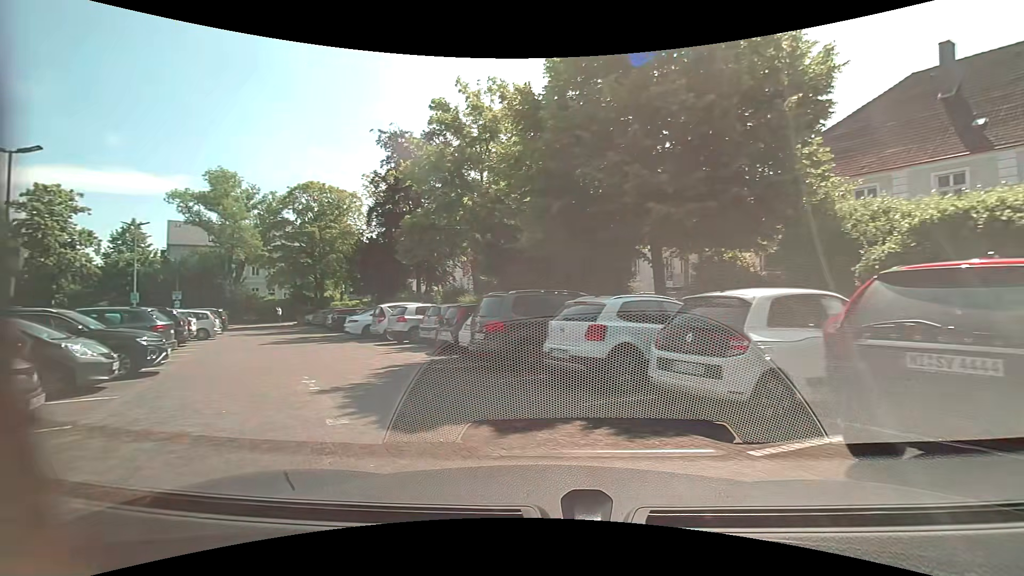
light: Day
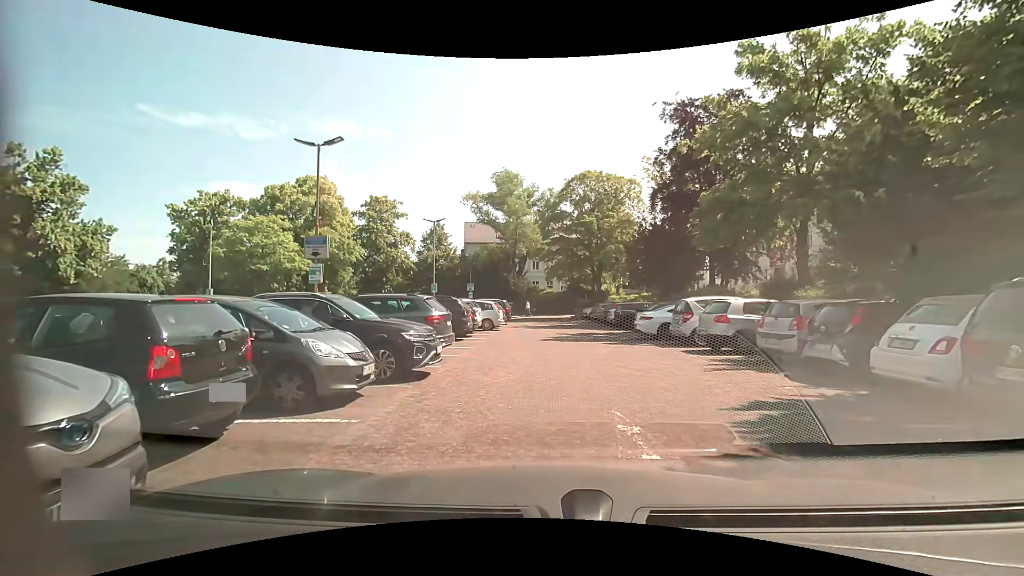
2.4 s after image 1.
(-1.4, +4.6) m; -28°
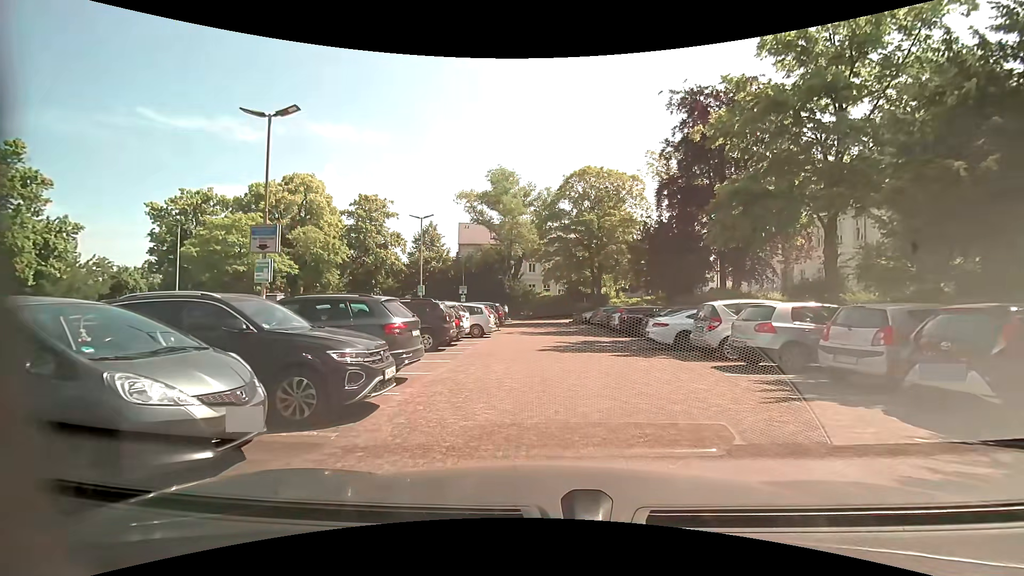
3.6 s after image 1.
(-0.1, +2.9) m; -1°
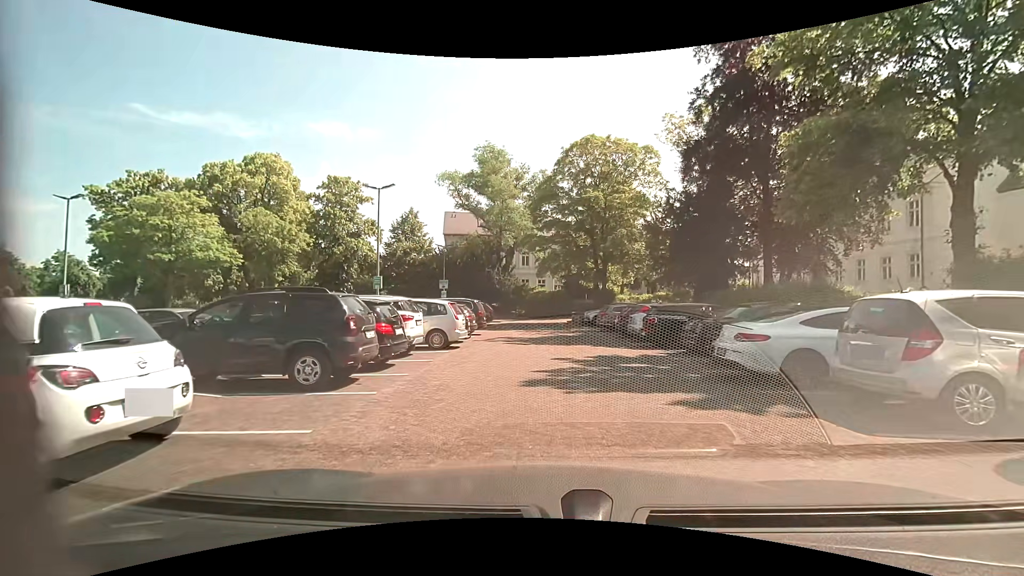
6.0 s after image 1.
(+0.2, +7.5) m; +3°
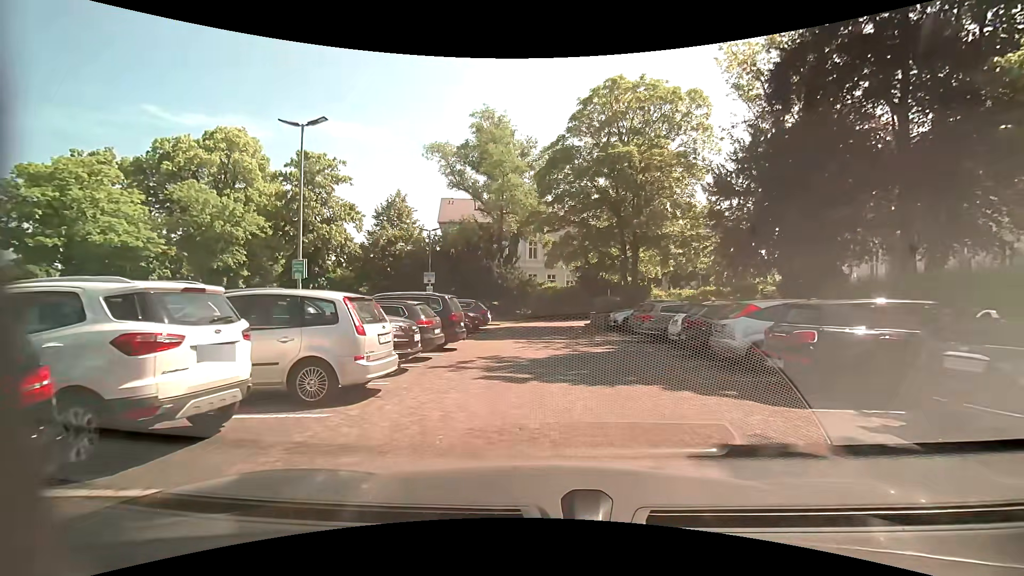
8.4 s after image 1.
(-0.2, +8.9) m; -2°
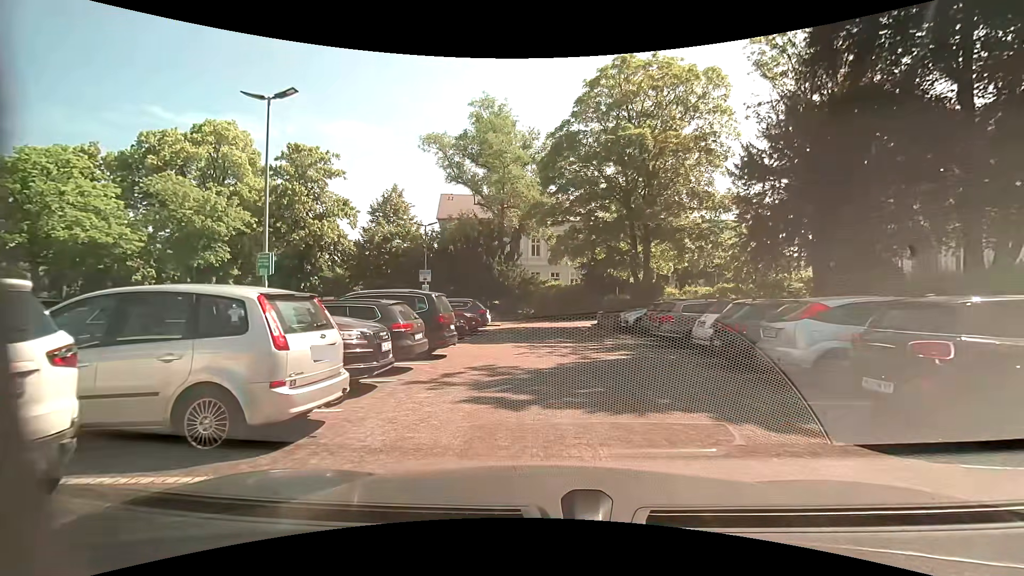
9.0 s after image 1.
(0.0, +2.2) m; -1°
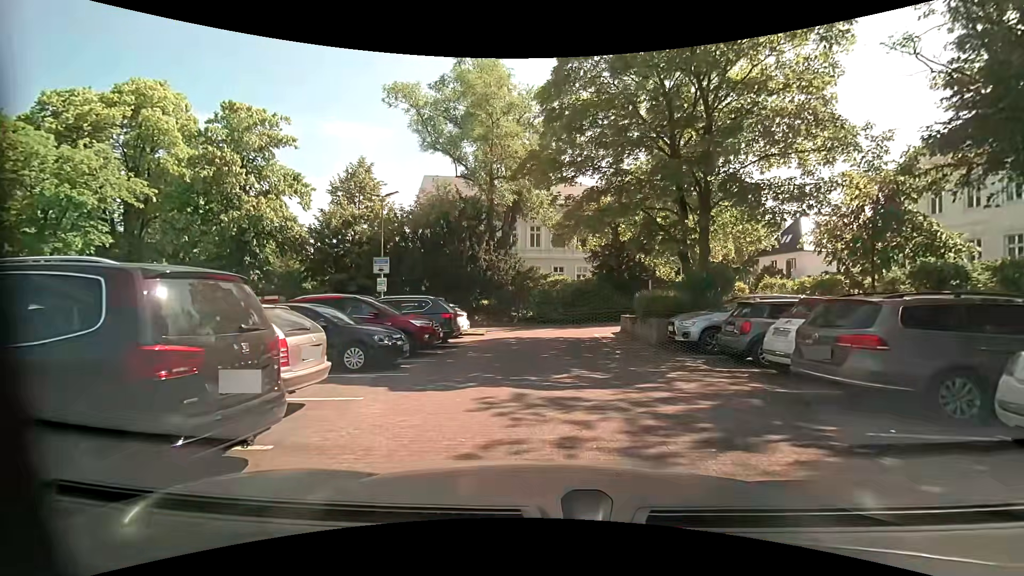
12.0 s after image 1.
(0.0, +9.0) m; 0°
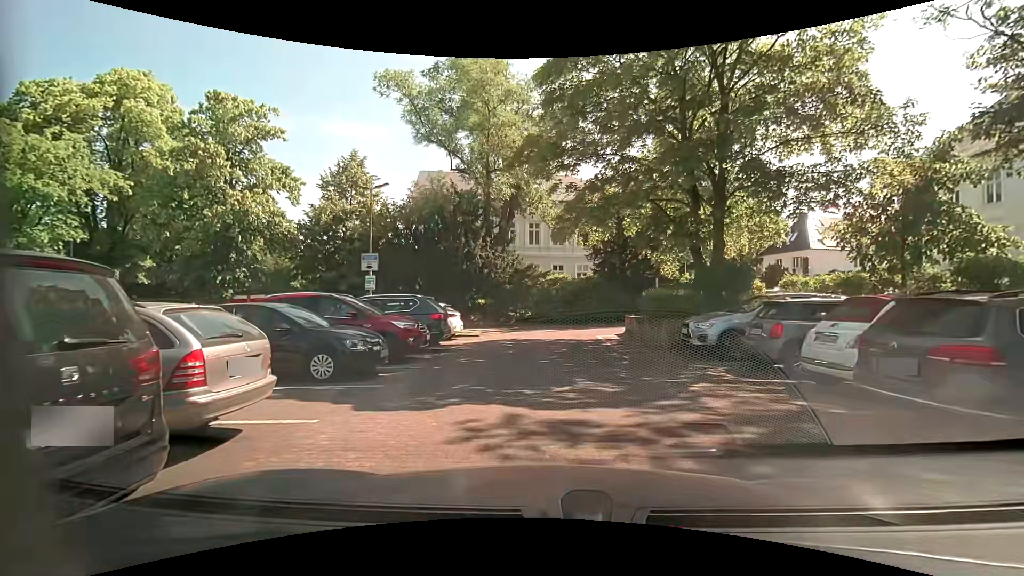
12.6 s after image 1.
(0.0, +1.4) m; -2°
